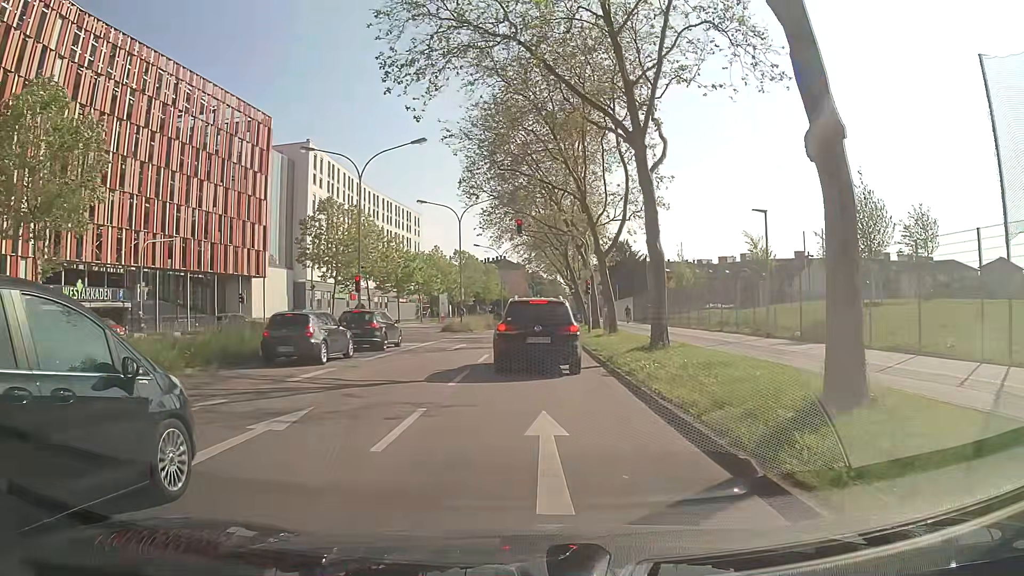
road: secondary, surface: asphalt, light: Day
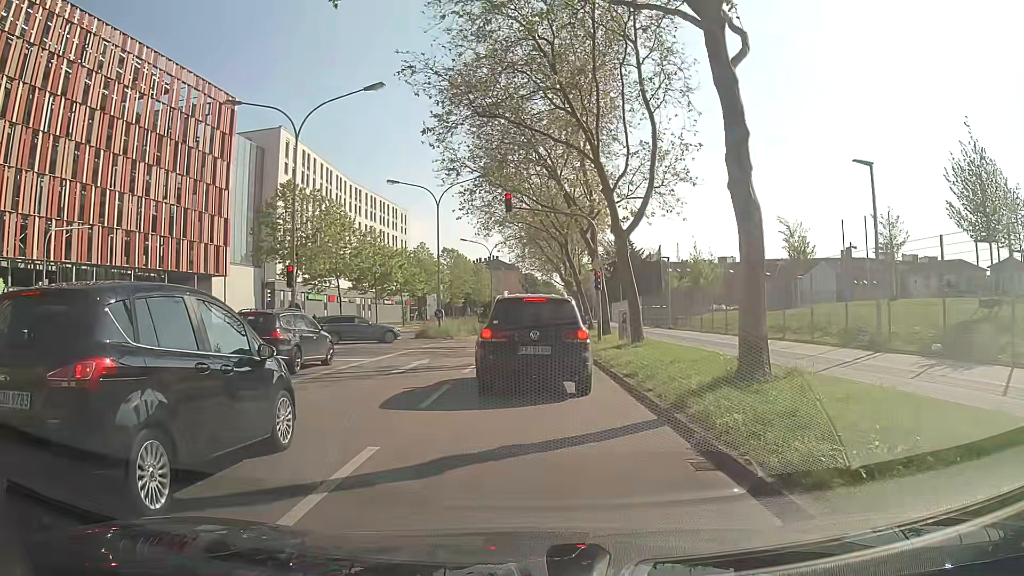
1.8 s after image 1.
(-0.1, +8.5) m; 0°
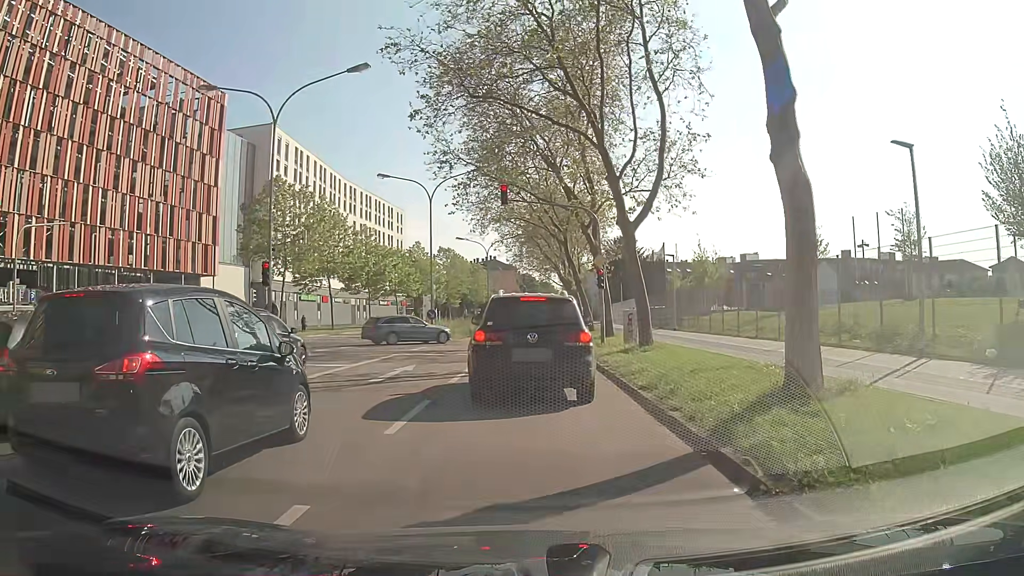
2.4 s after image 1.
(0.0, +2.1) m; -1°
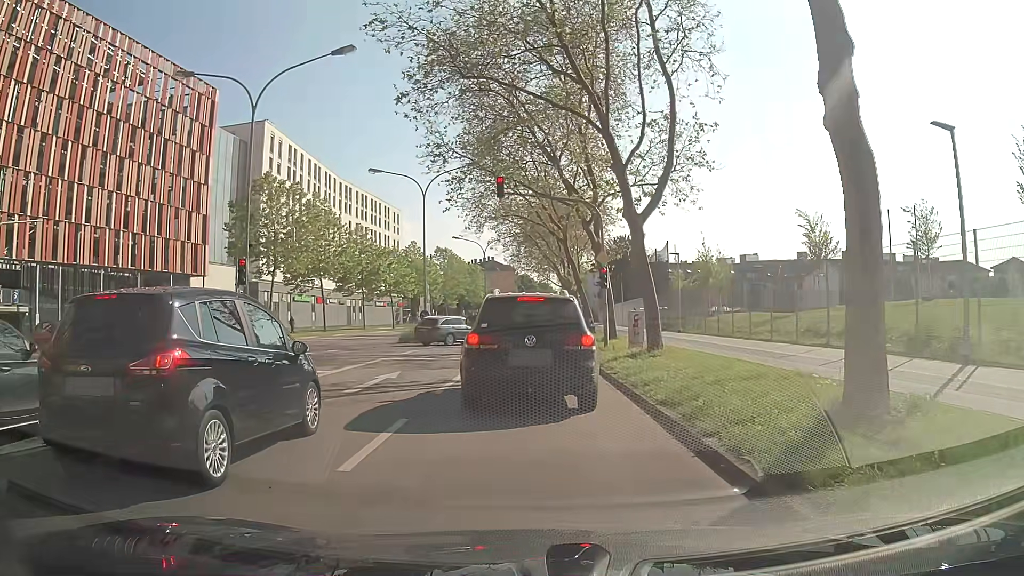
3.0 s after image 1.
(0.0, +1.8) m; -1°
